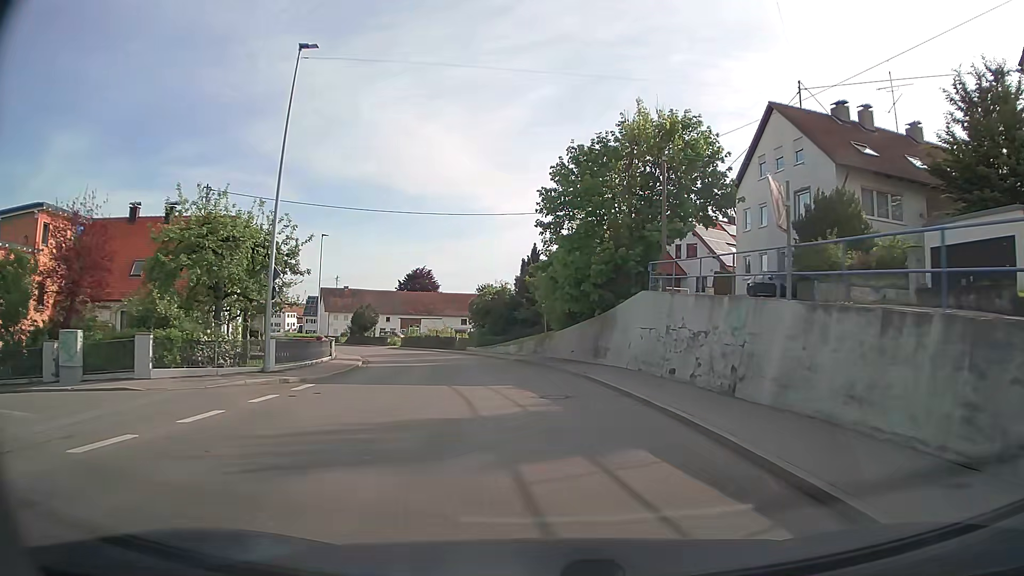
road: secondary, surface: asphalt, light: Day
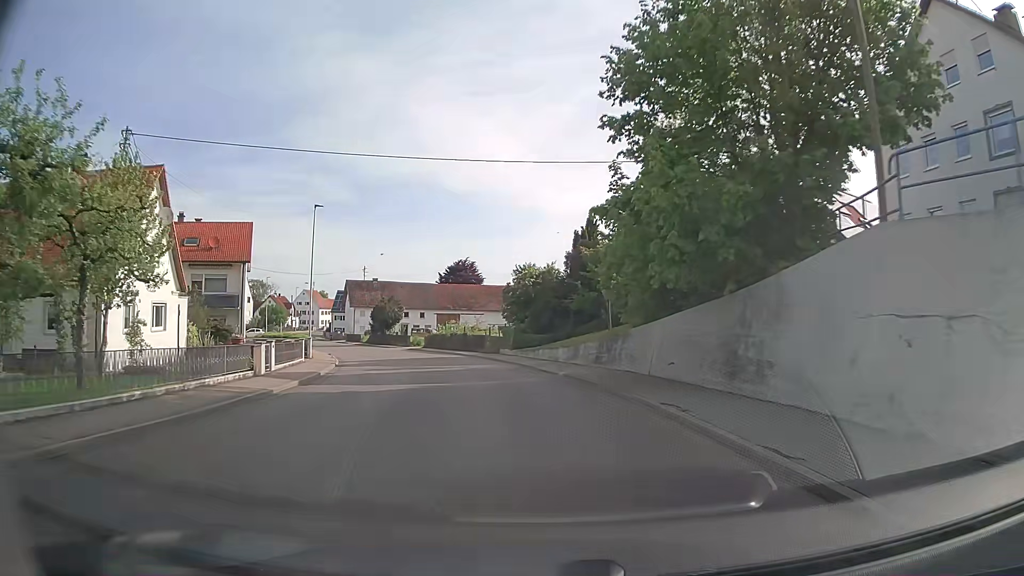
(-0.5, +14.2) m; -5°
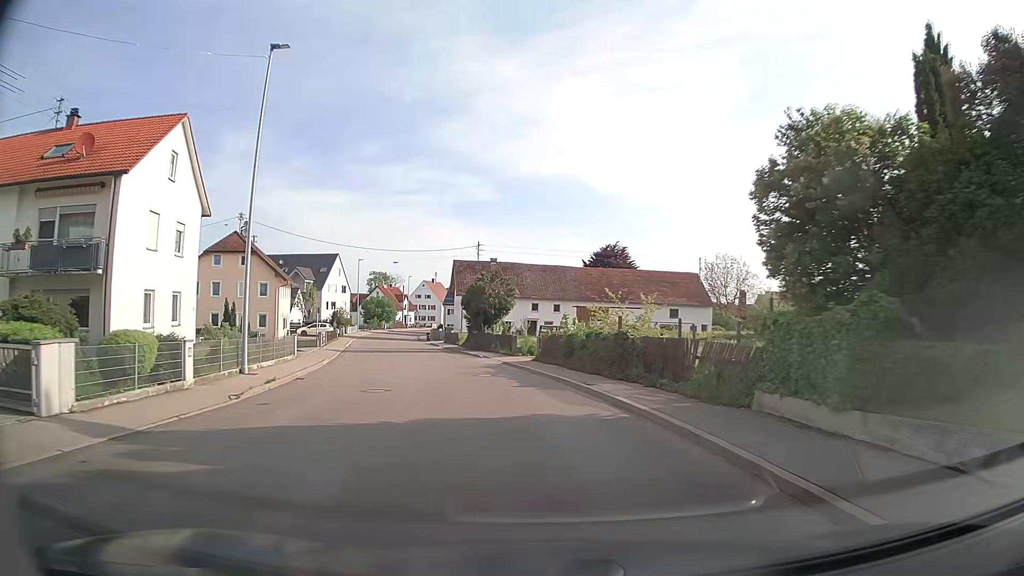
(-3.1, +28.4) m; -11°
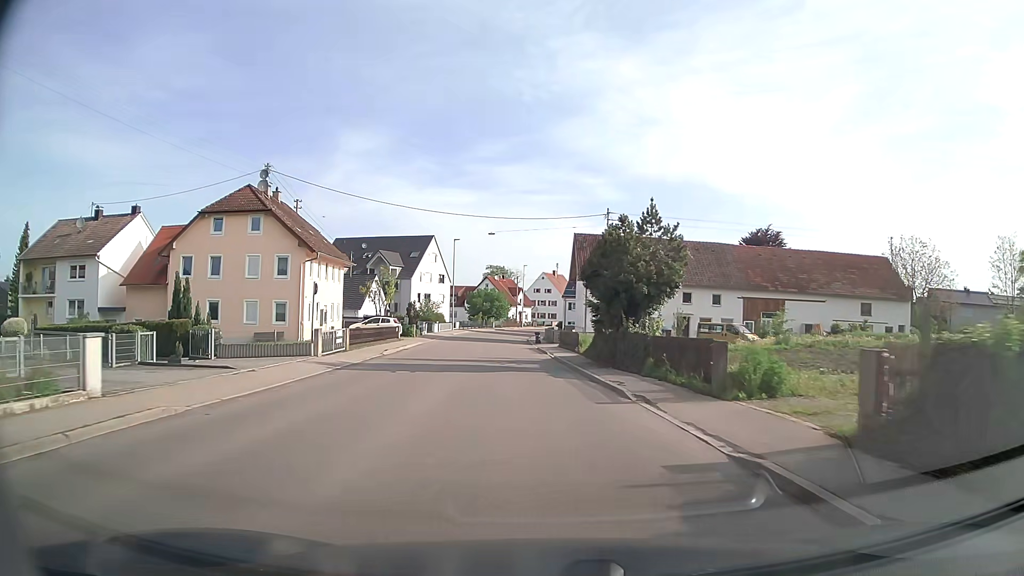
(-2.5, +21.8) m; -12°
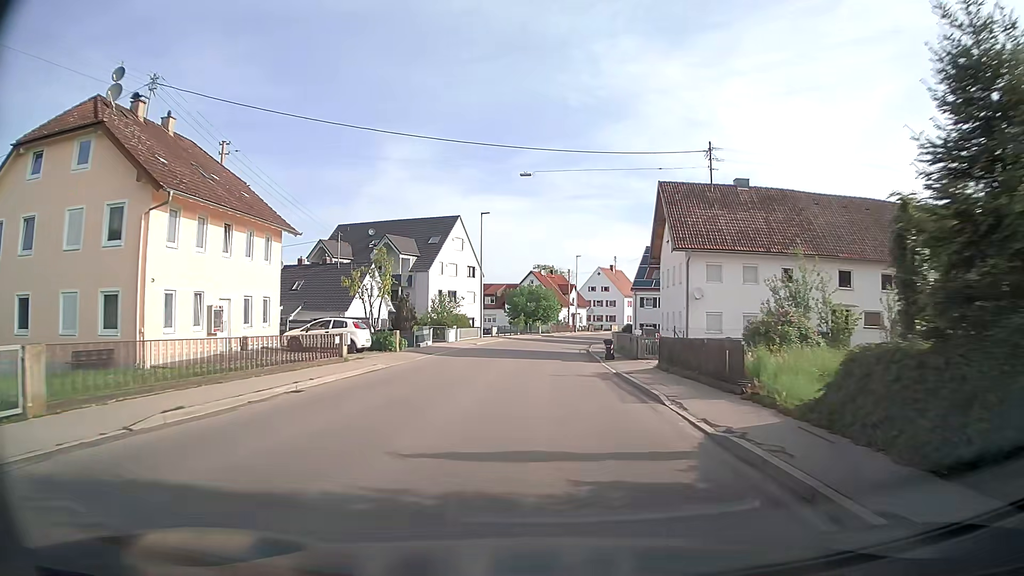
(-0.8, +22.4) m; -4°
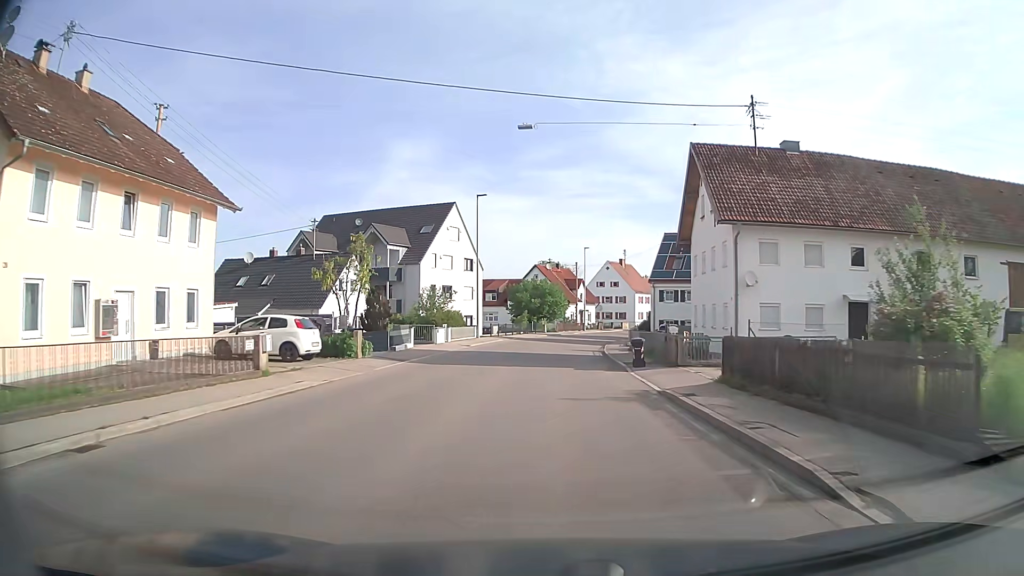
(0.0, +7.6) m; 0°
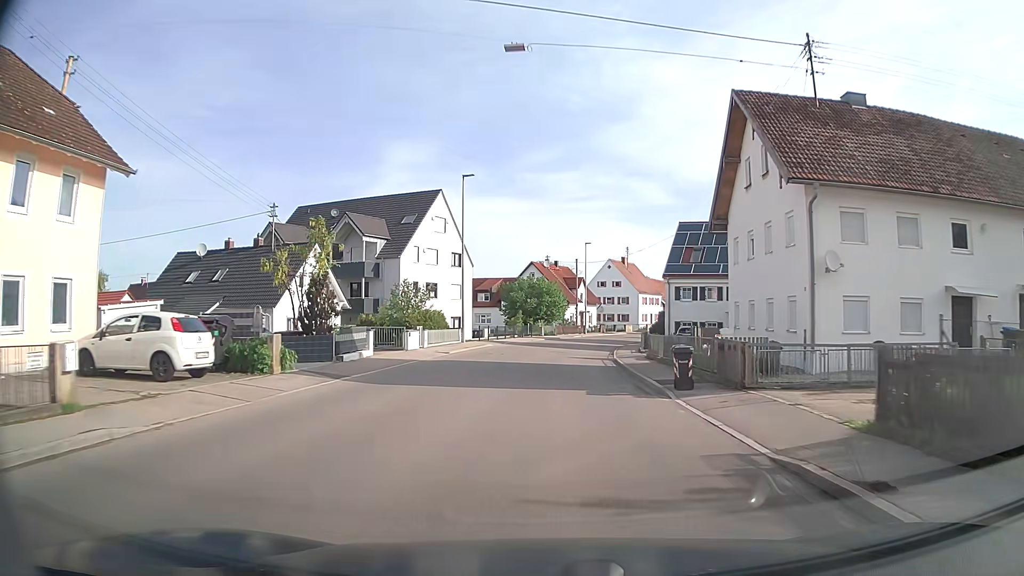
(0.0, +7.6) m; 0°
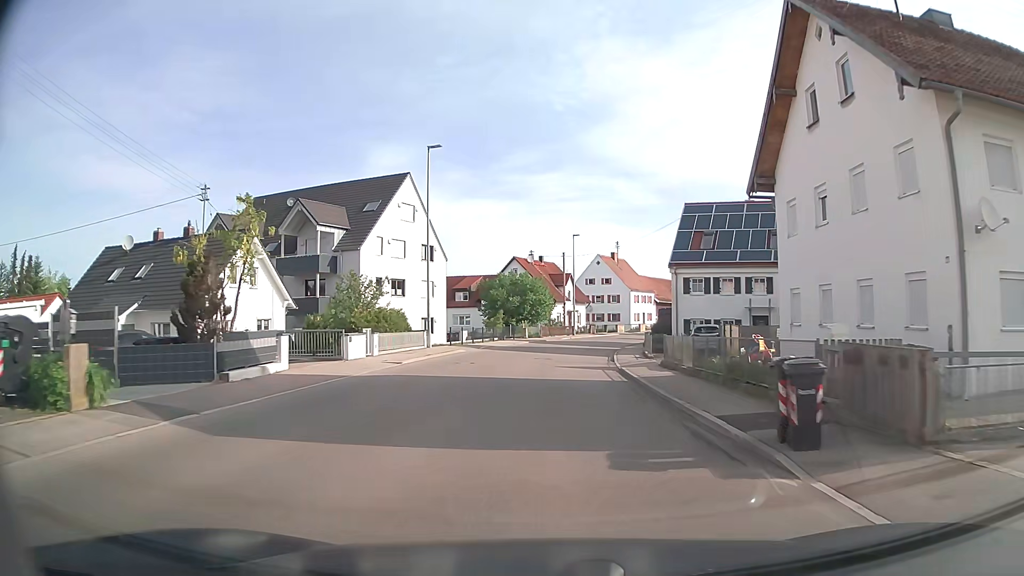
(+0.1, +7.6) m; +1°
(0, +10) (0, +20) (+1, +30) (+2, +40) (+4, +50) (+6, +59) (+9, +69) (+13, +78) (+17, +87) (+22, +96) m
